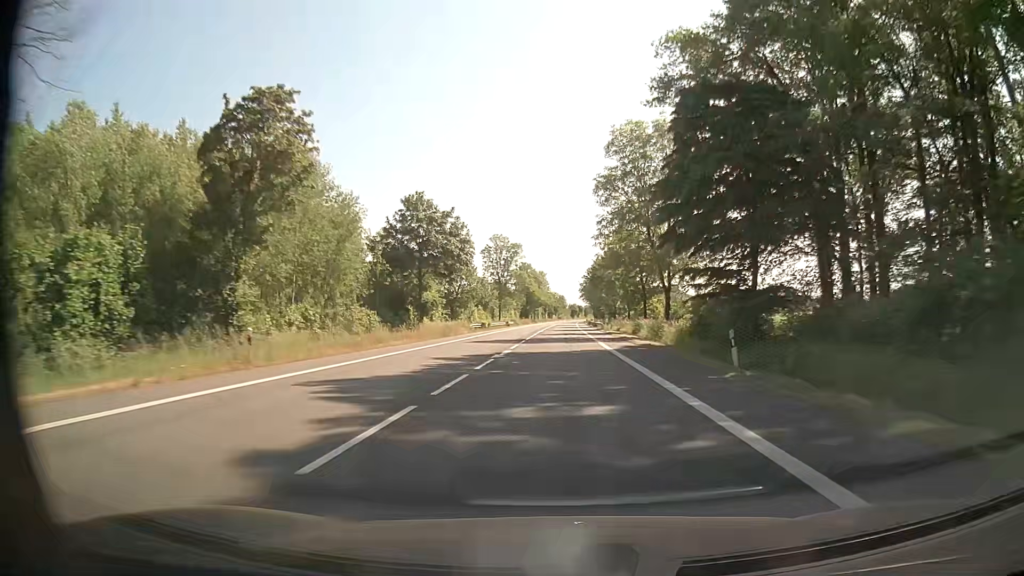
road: secondary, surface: asphalt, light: Day
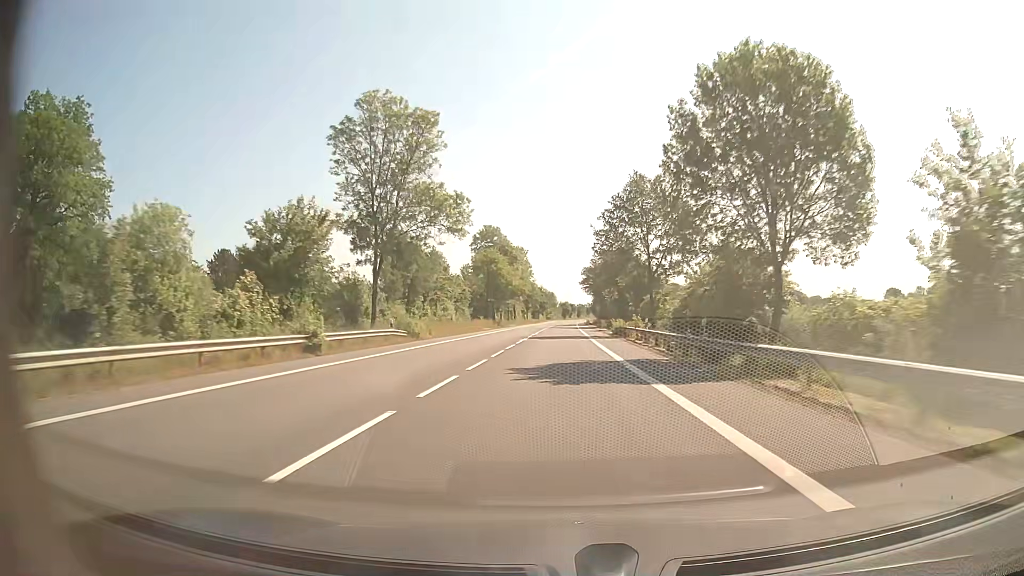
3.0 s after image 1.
(0.0, +79.0) m; 0°
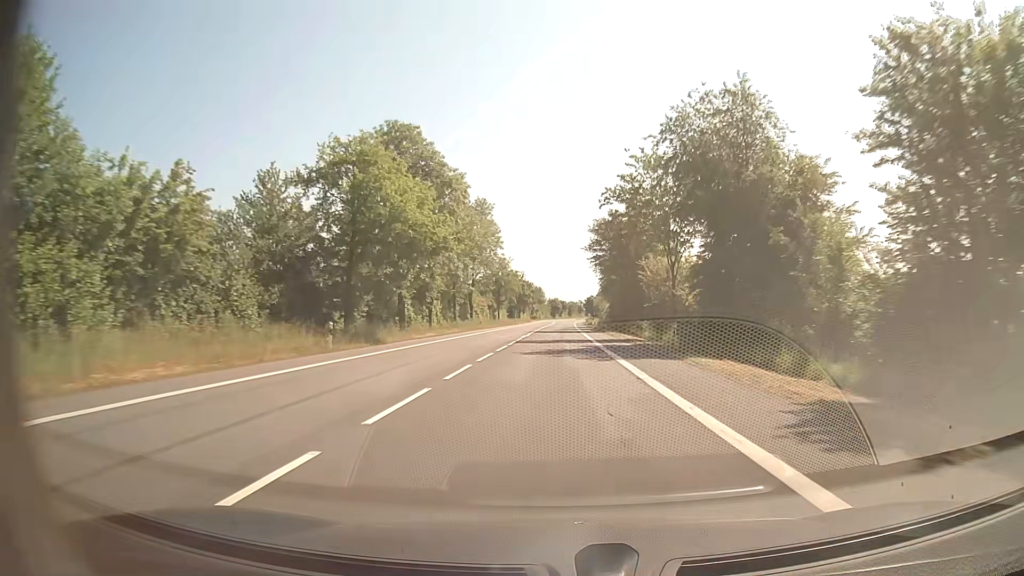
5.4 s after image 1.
(+0.4, +63.2) m; +1°
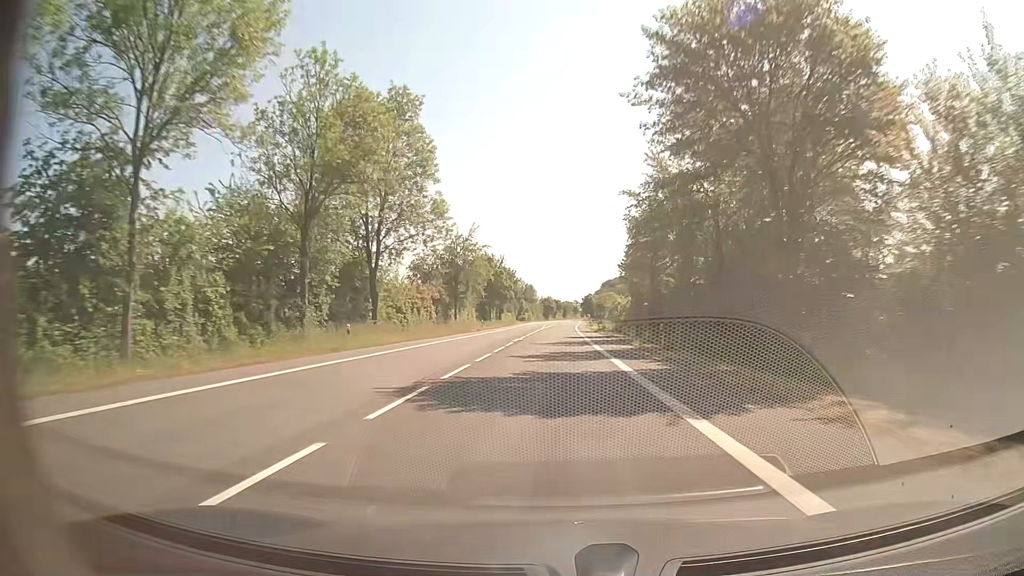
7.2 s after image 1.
(+0.3, +47.5) m; +1°
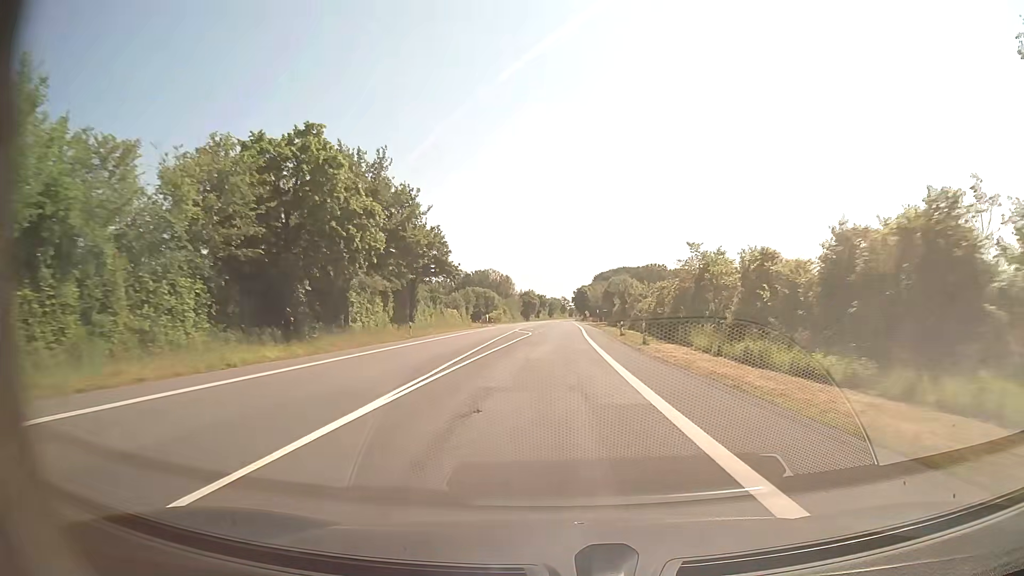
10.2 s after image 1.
(+0.4, +79.2) m; +1°
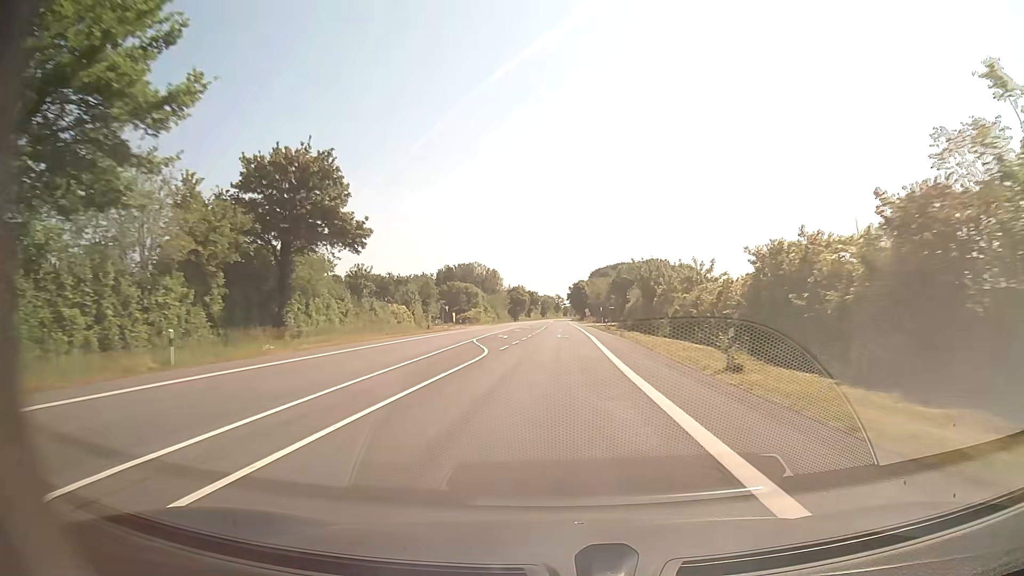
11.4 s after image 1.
(+0.2, +31.6) m; 0°
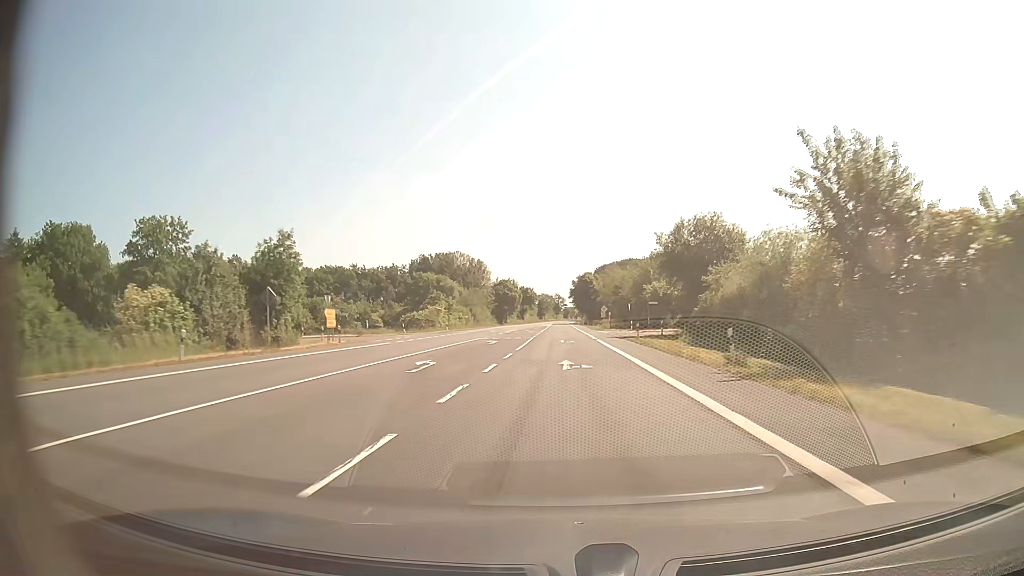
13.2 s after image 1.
(+0.2, +47.5) m; 0°
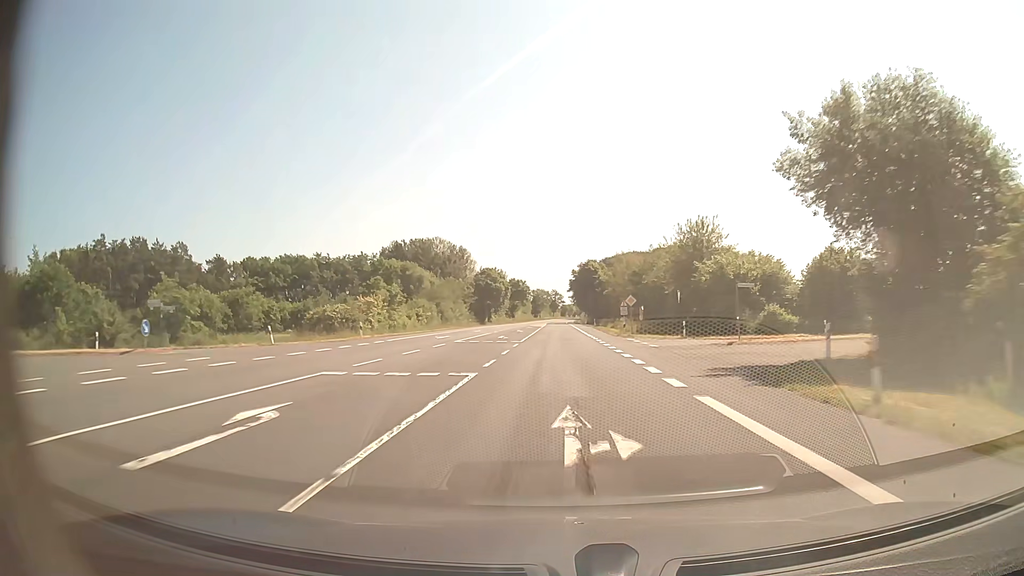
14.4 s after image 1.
(+0.1, +31.7) m; 0°
(0, +10) (0, +20) (0, +30) (0, +40) (0, +50) (0, +60) (0, +70) (0, +80) (0, +90) (0, +100) m
